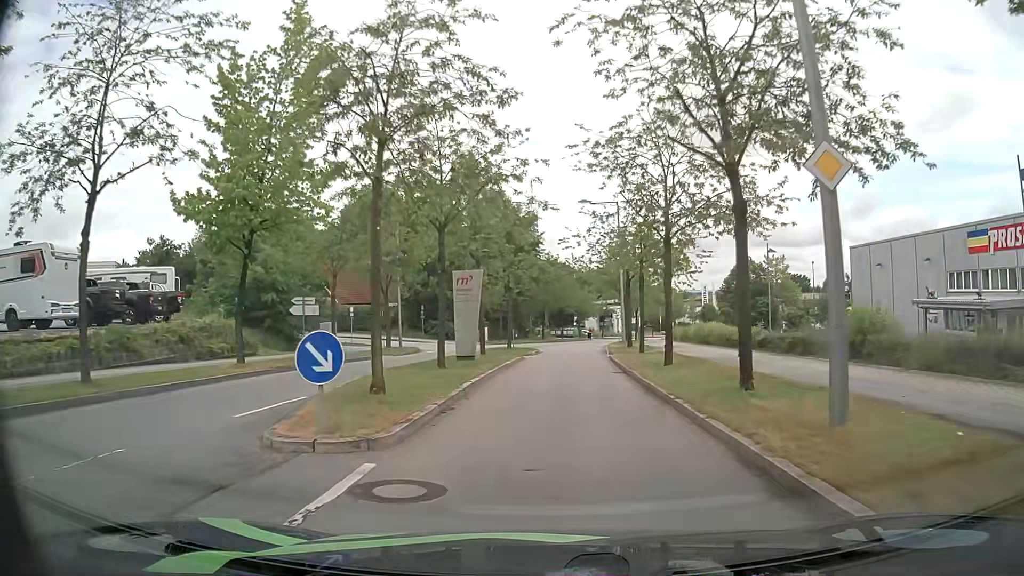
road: residential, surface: asphalt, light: Day
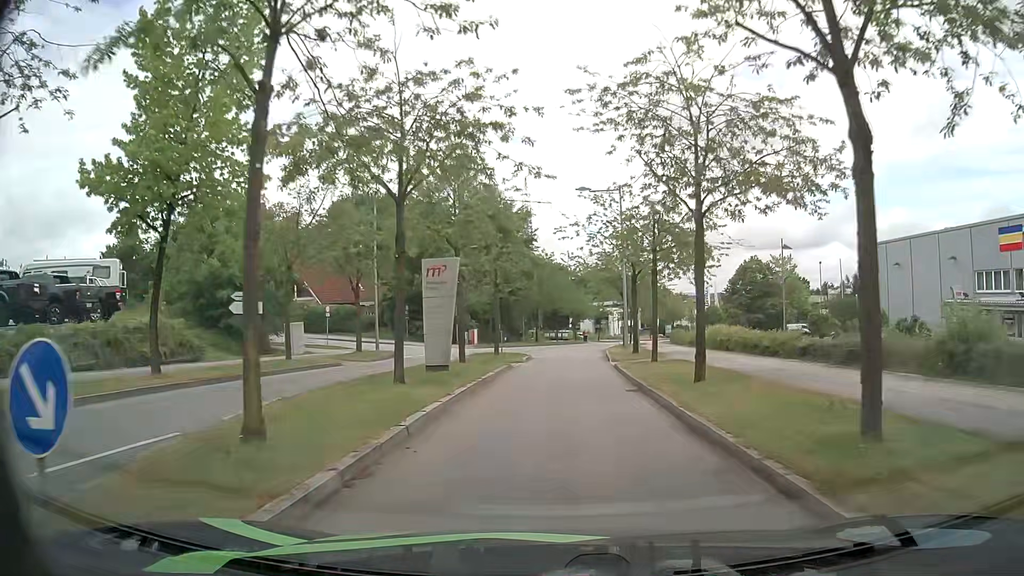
(0.0, +4.6) m; 0°
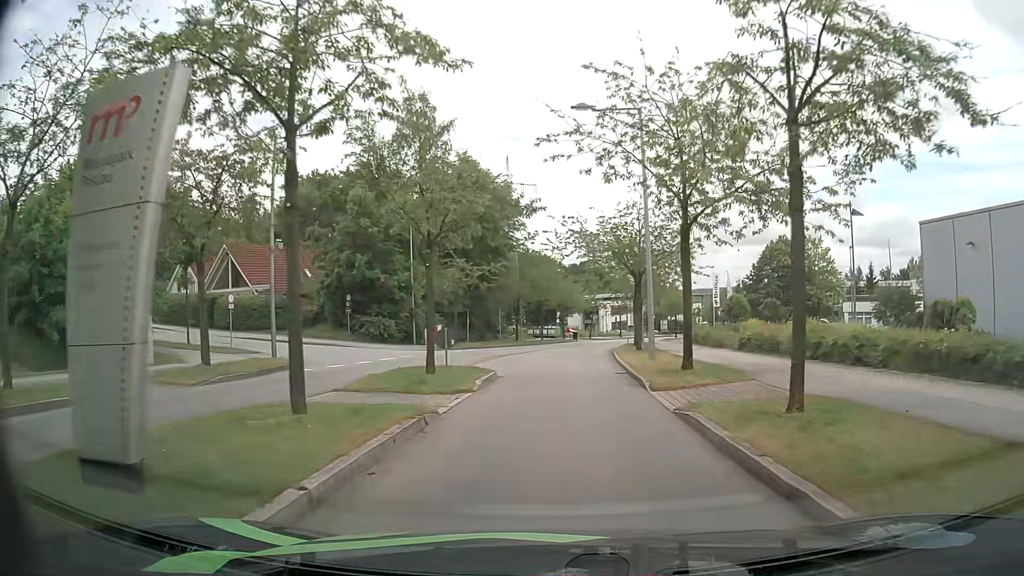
(+0.3, +13.8) m; +2°
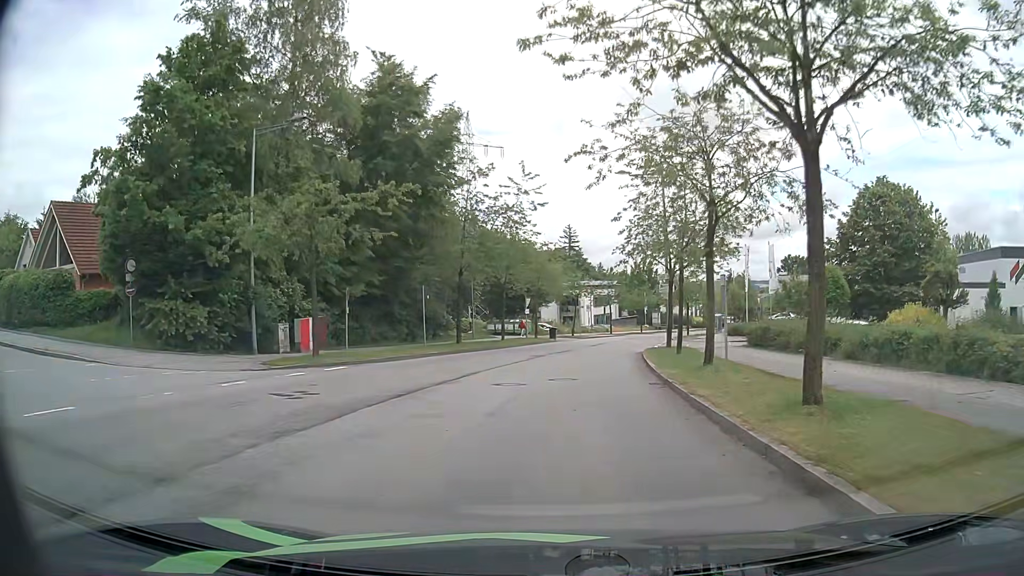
(+0.3, +23.8) m; +2°
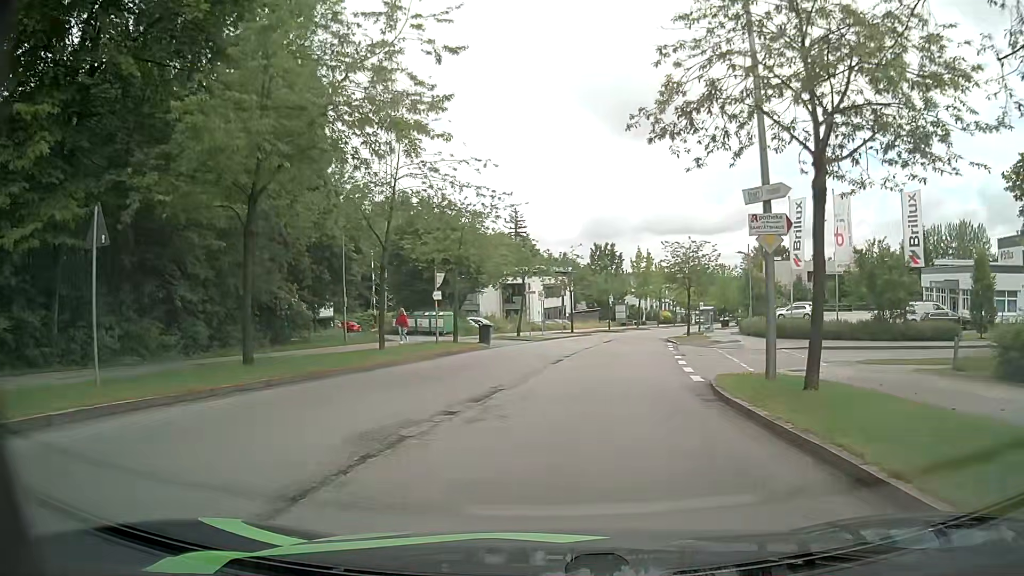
(+0.4, +21.6) m; +3°
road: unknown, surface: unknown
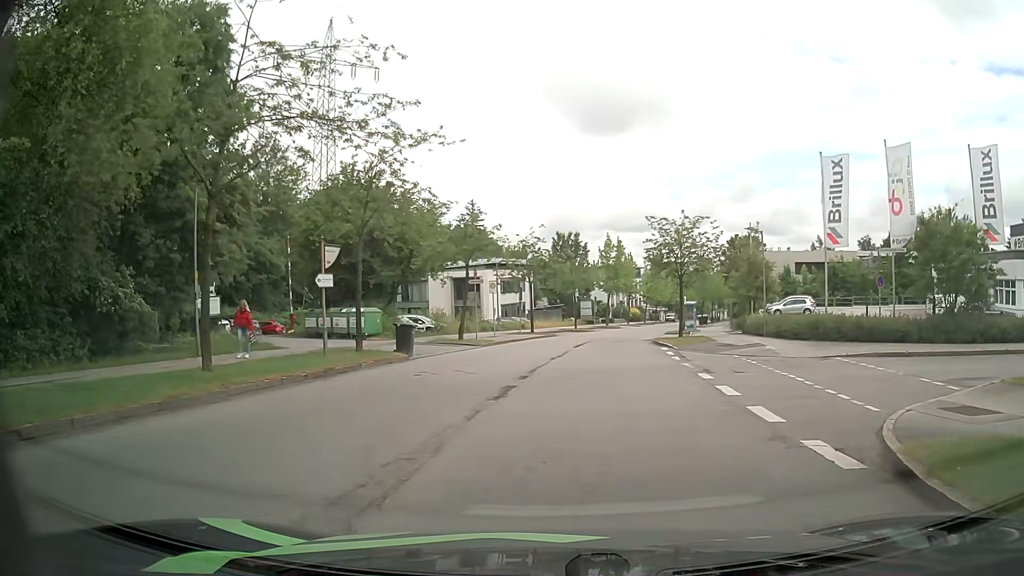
(+0.4, +9.8) m; +4°
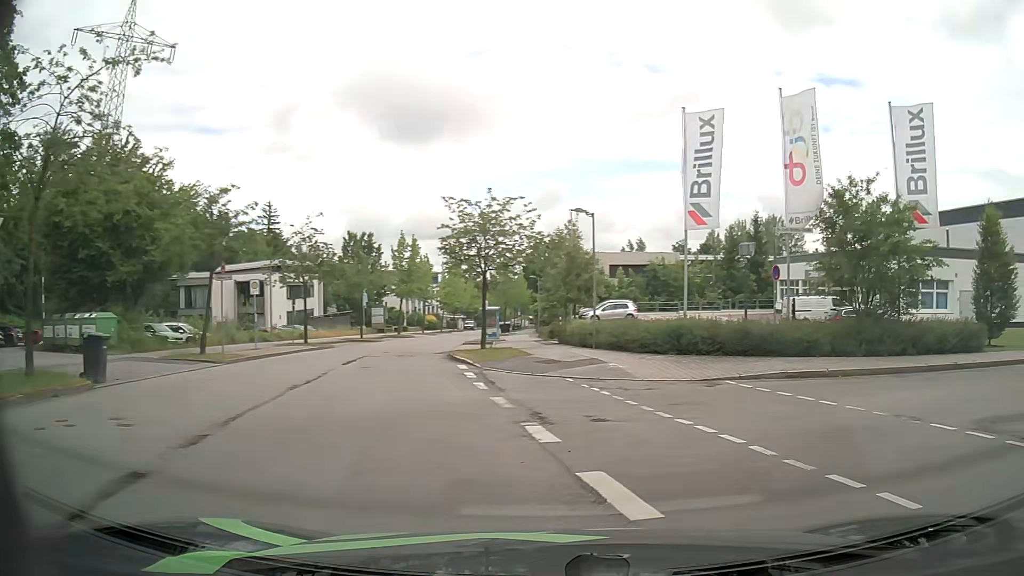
(+0.6, +7.4) m; +16°
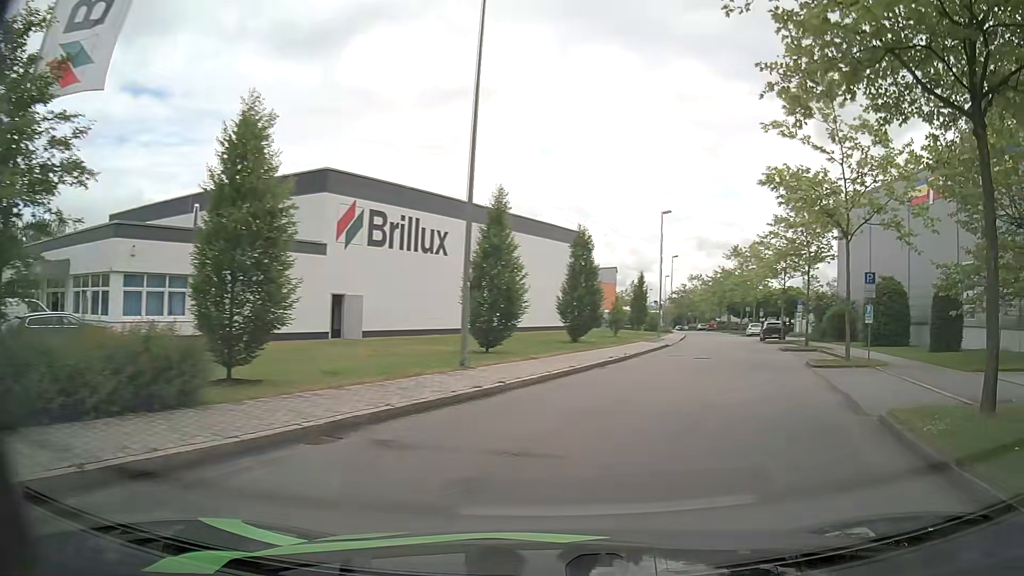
(+6.8, +10.9) m; +63°
(+2, +10) (+5, +19) (+8, +29) (+11, +38) (+13, +48) (+15, +58) (+17, +68) (+20, +77) (+22, +87) (+24, +97) m
